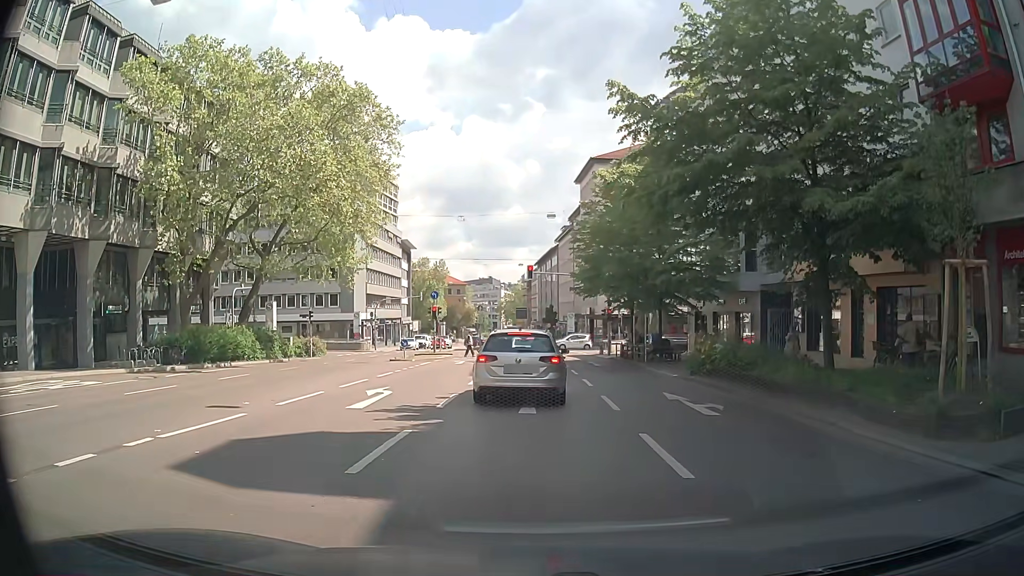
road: secondary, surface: asphalt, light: Day
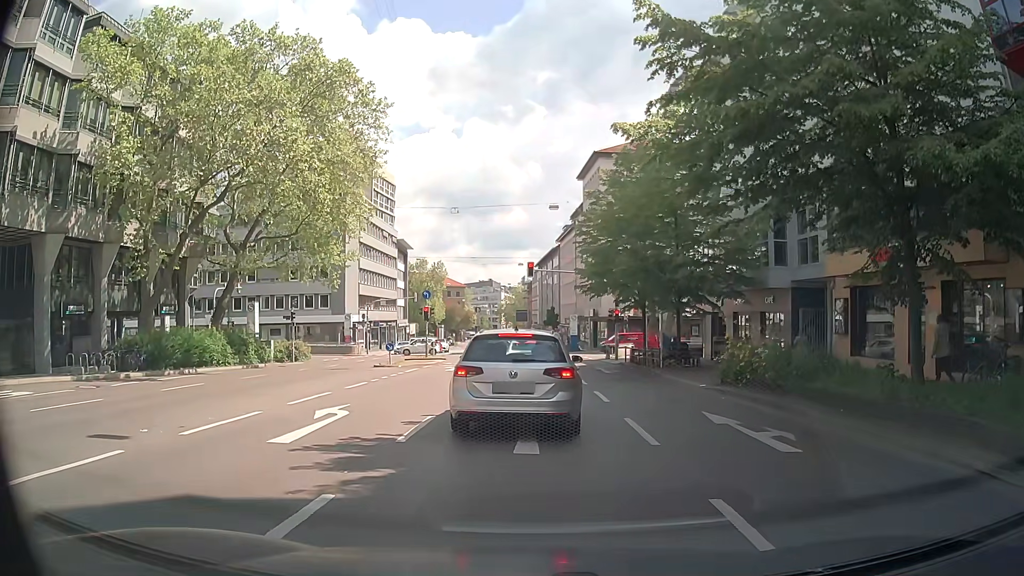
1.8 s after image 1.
(0.0, +3.7) m; 0°
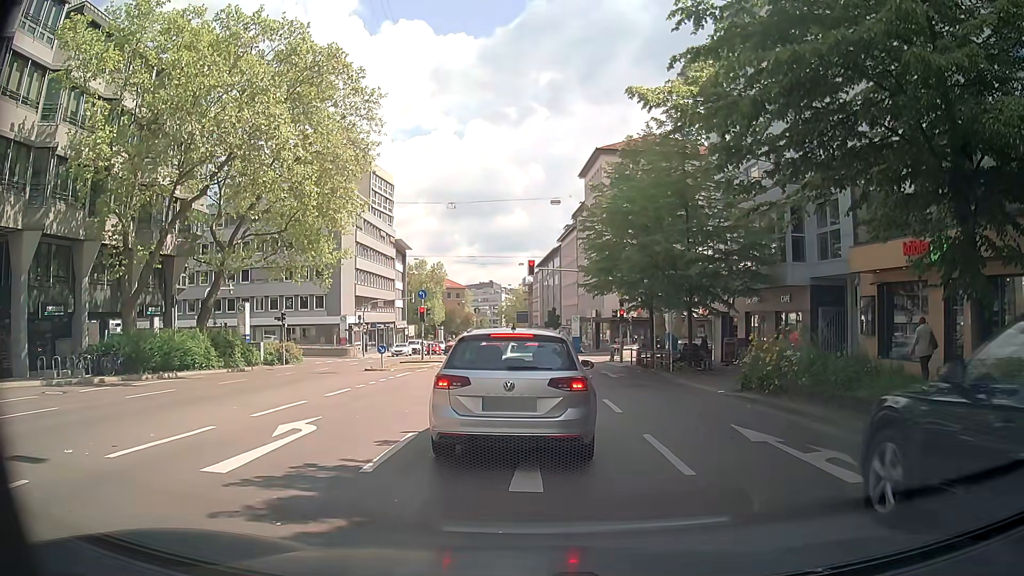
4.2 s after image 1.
(0.0, +1.8) m; -1°
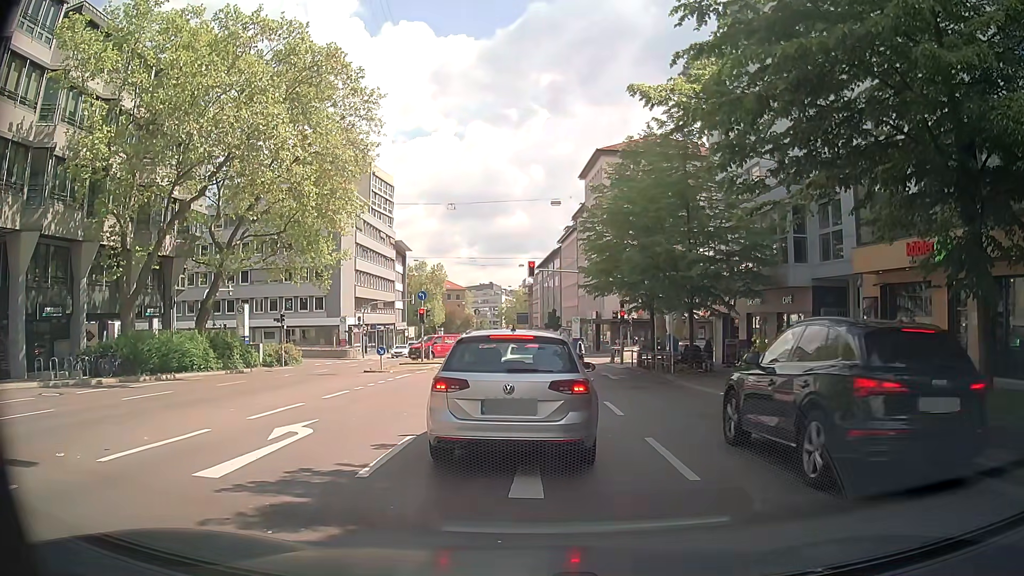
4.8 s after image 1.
(0.0, +0.2) m; 0°
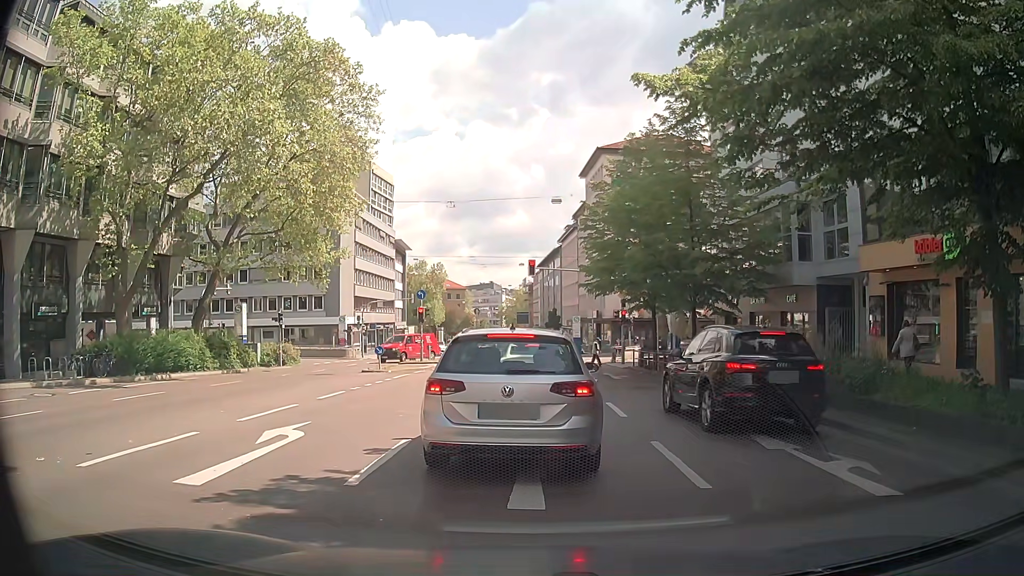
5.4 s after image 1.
(0.0, +0.4) m; 0°
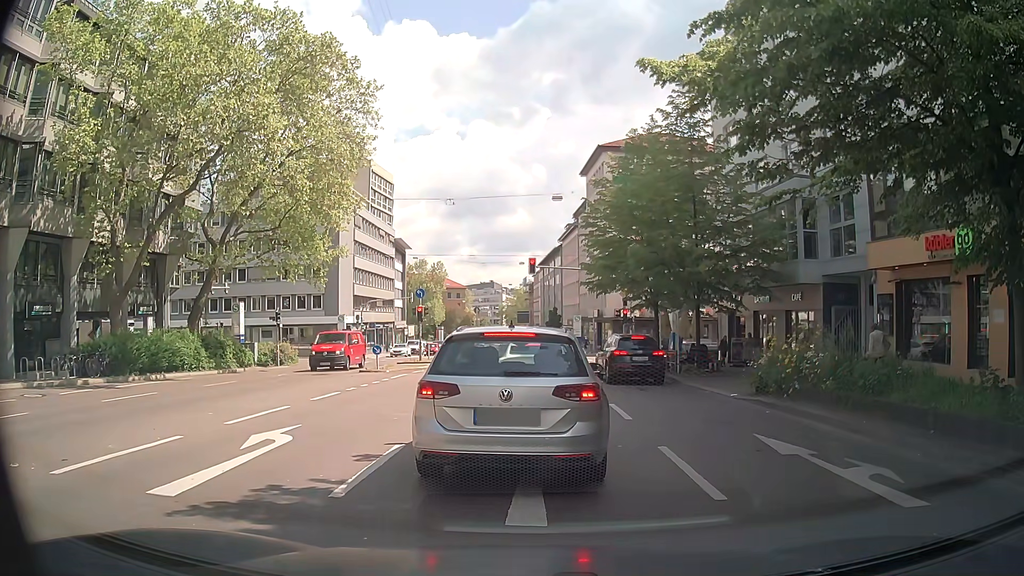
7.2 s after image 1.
(0.0, +0.5) m; 0°
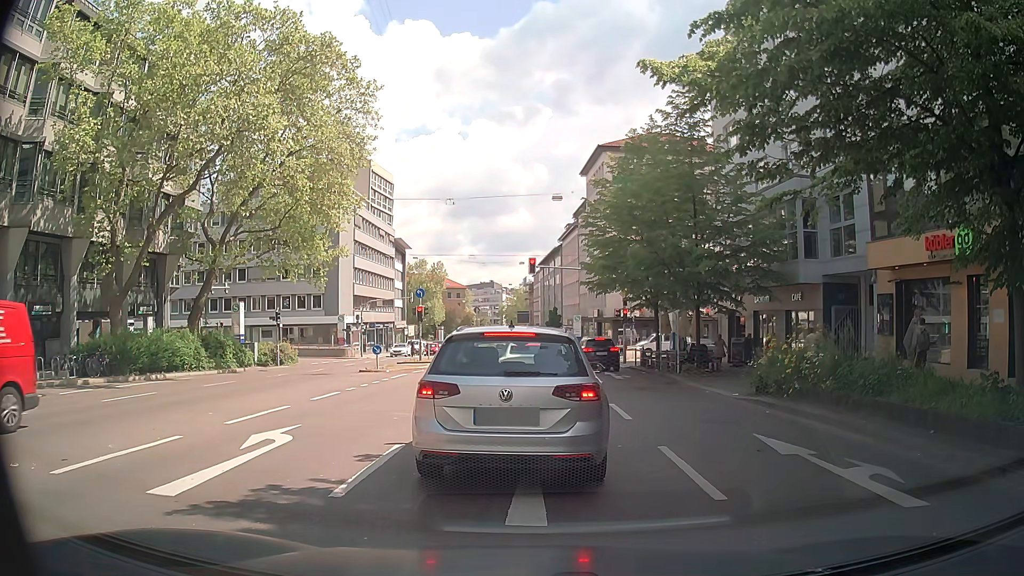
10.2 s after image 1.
(0.0, +0.1) m; 0°
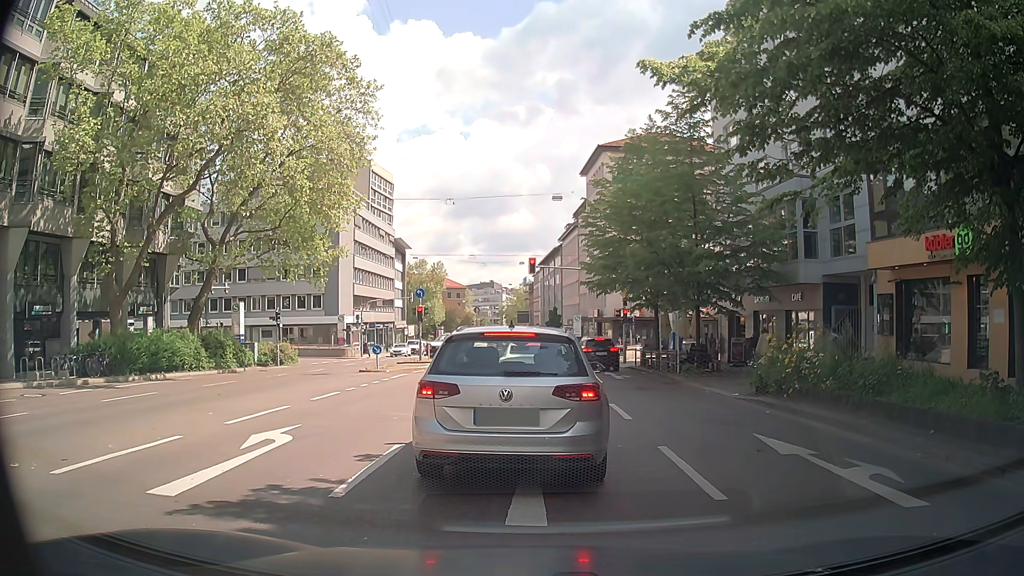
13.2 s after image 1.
(0.0, 0.0) m; 0°
